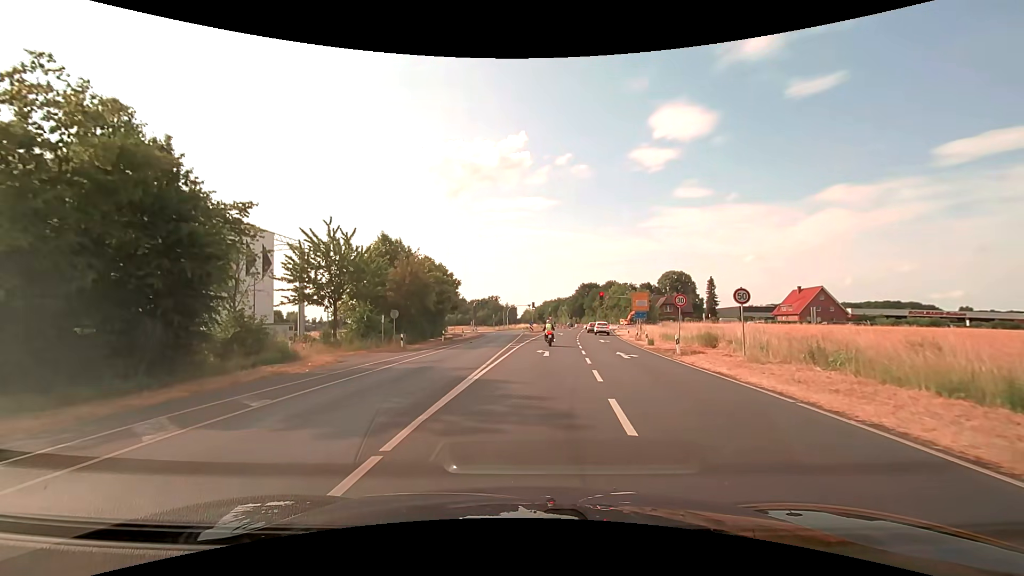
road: secondary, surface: asphalt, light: Day
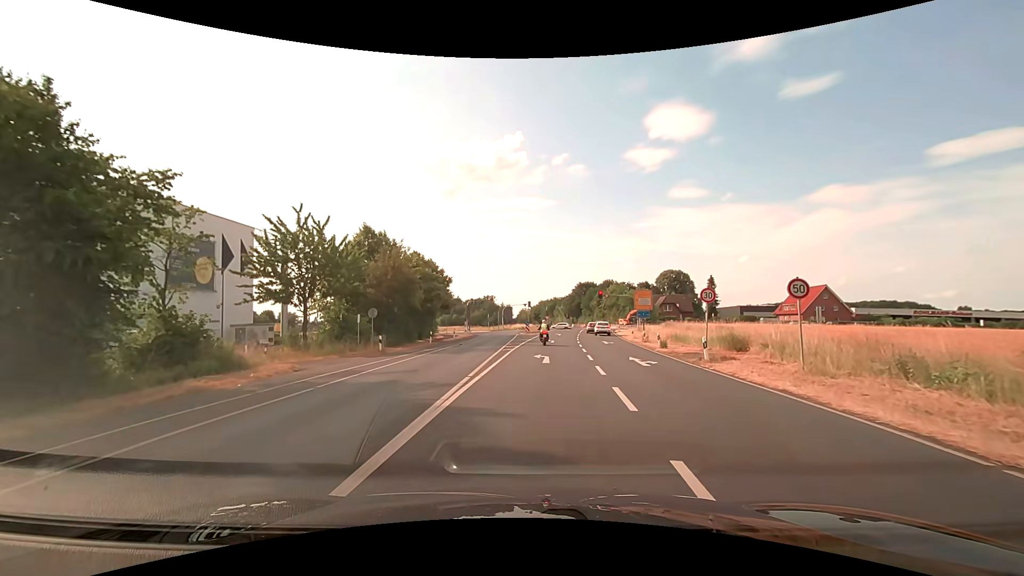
(0.0, +4.2) m; +1°
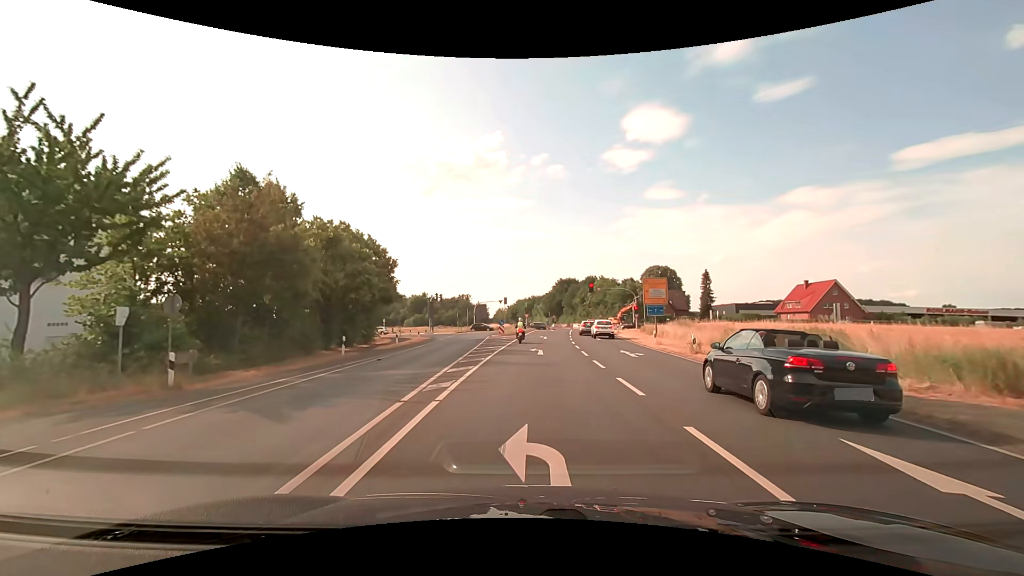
(+0.4, +16.3) m; +3°
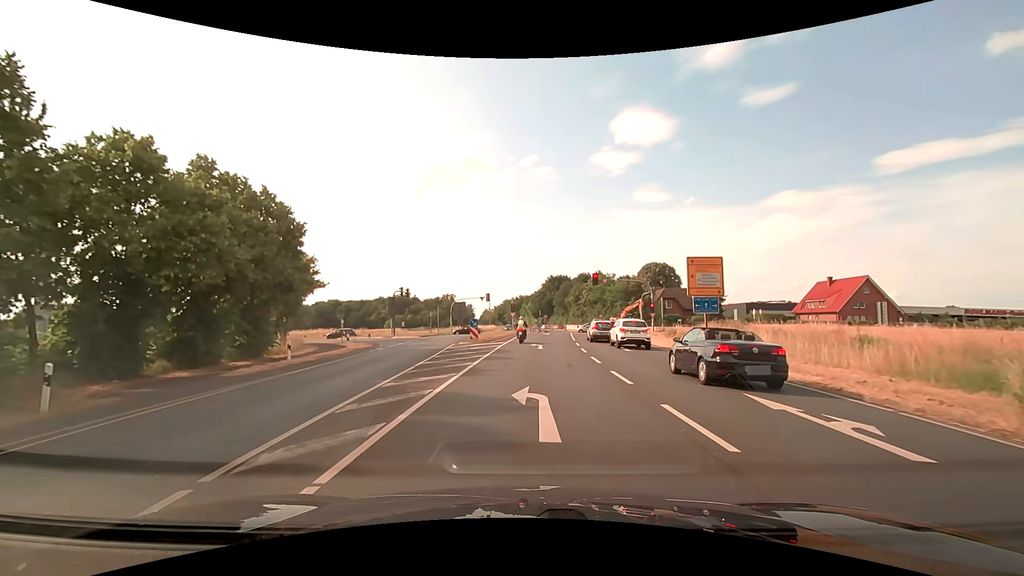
(+0.2, +16.2) m; +1°
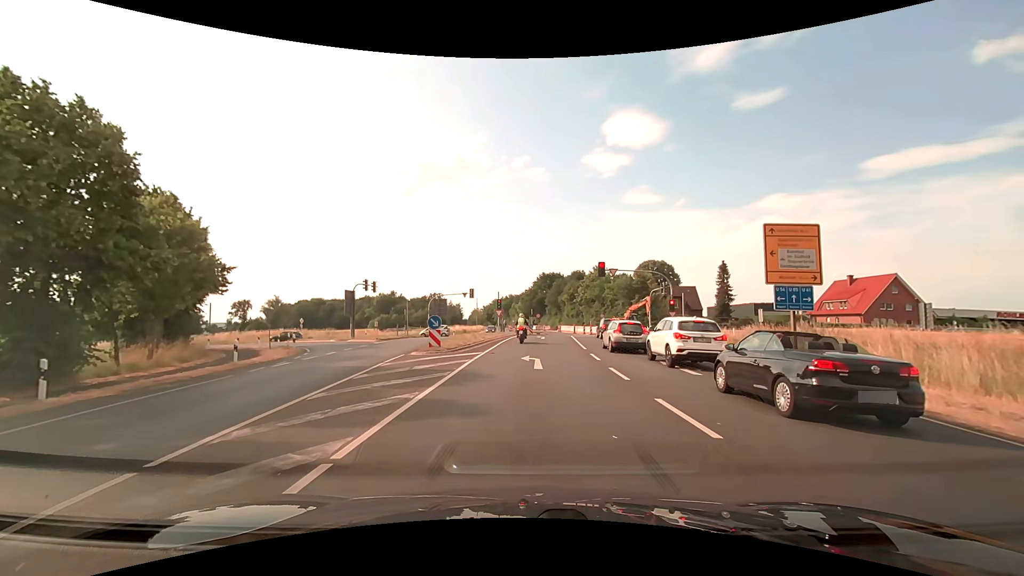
(+0.1, +11.3) m; +1°
(0, +10) (+1, +20) (+1, +30) (+2, +40) (+3, +50) (0, +59) (-8, +65) (-17, +67) (-27, +67) (-37, +68) m
